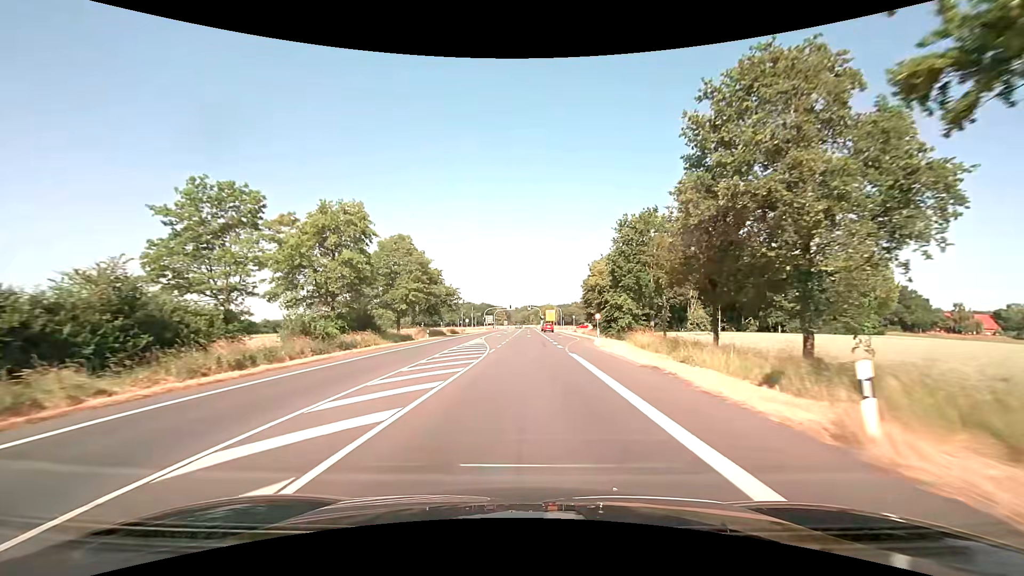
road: primary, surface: asphalt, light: Day
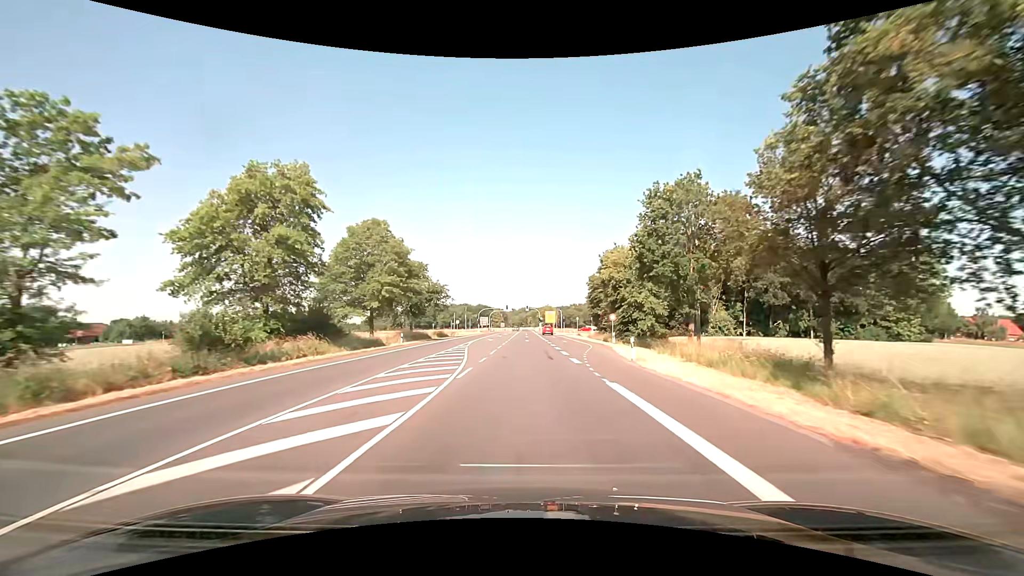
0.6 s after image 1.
(0.0, +10.9) m; 0°
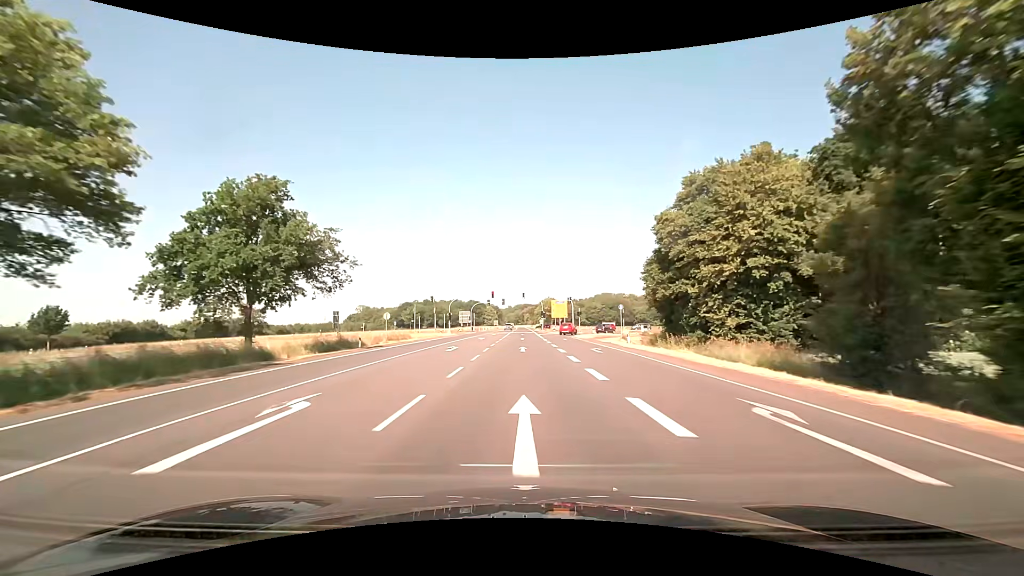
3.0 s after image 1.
(+0.5, +43.7) m; 0°
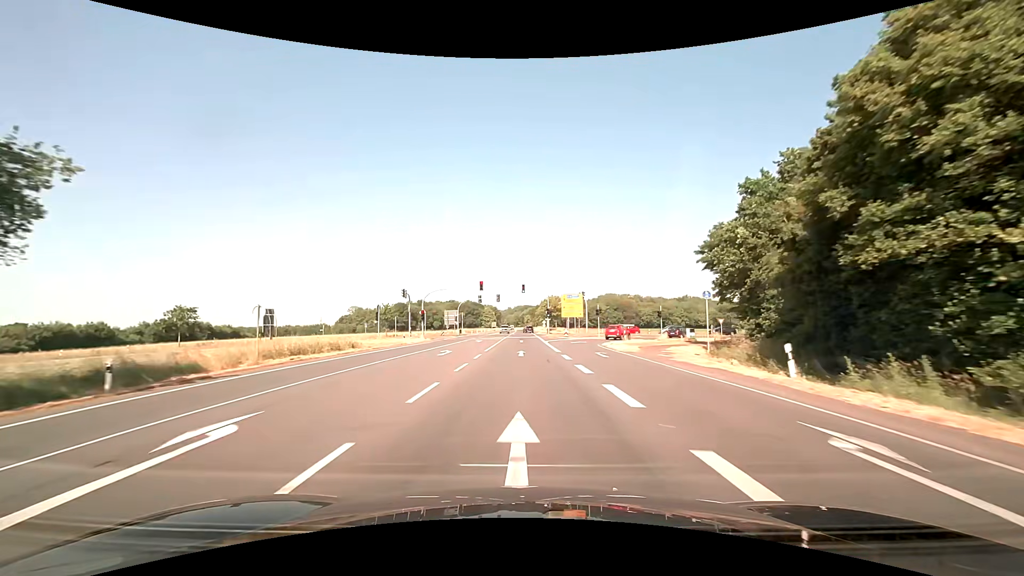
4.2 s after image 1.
(+0.1, +21.8) m; 0°
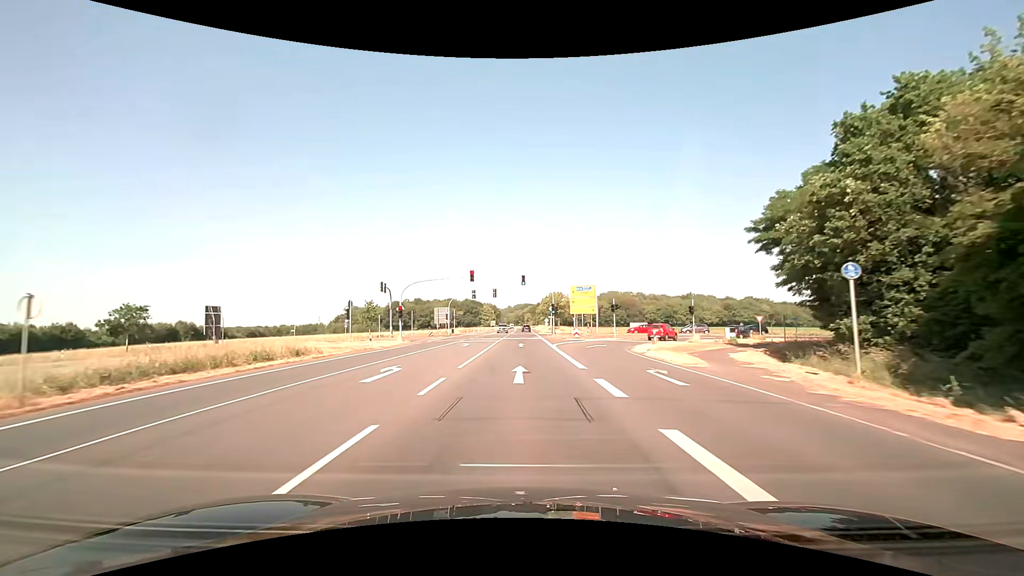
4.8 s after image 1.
(0.0, +10.9) m; 0°
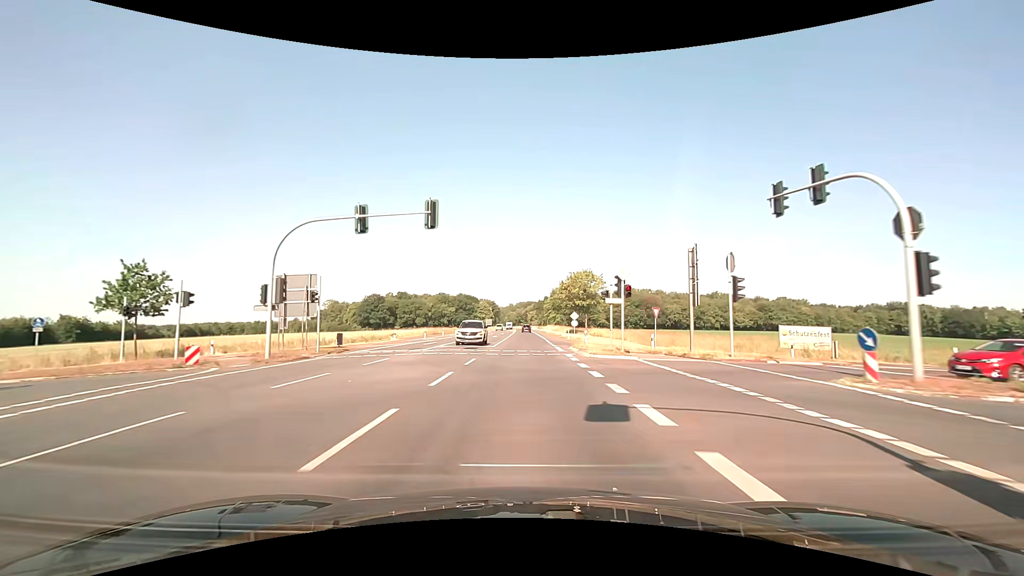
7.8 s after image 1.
(-0.3, +54.6) m; -1°
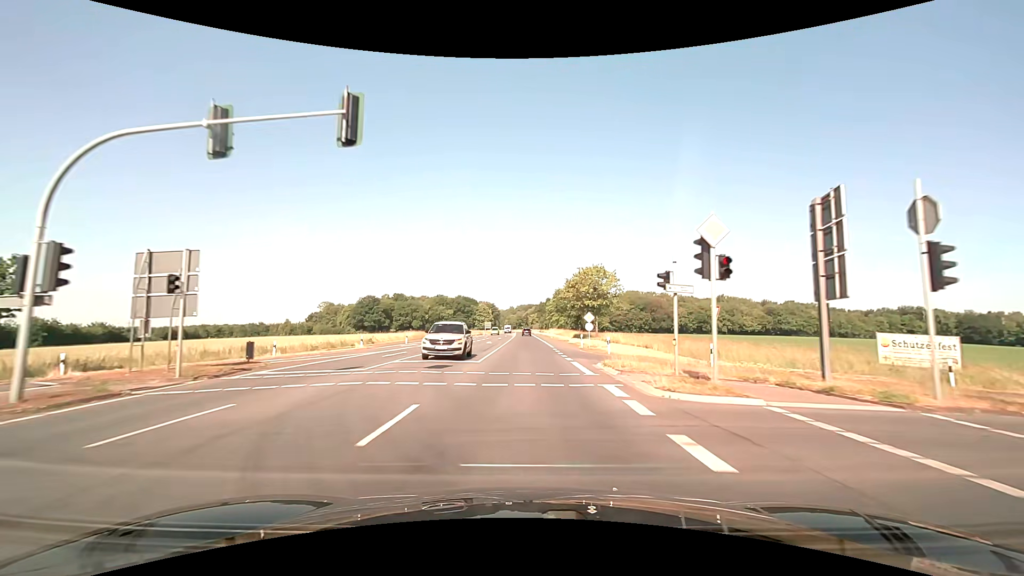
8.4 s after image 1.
(0.0, +10.9) m; 0°
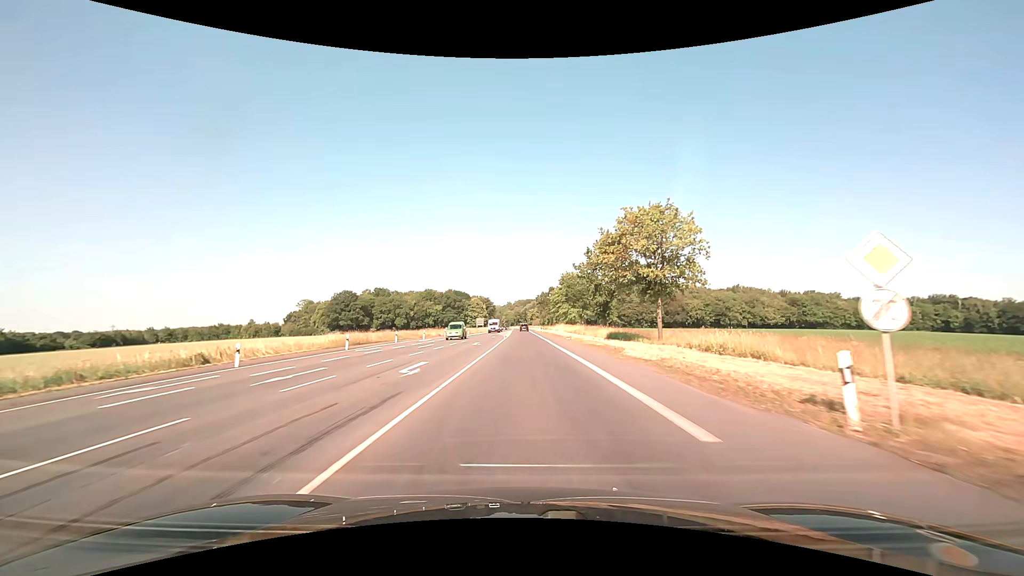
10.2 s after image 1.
(0.0, +33.0) m; 0°
(0, +10) (0, +20) (0, +30) (0, +40) (0, +50) (0, +60) (0, +70) (0, +80) (0, +90) (0, +100) m
